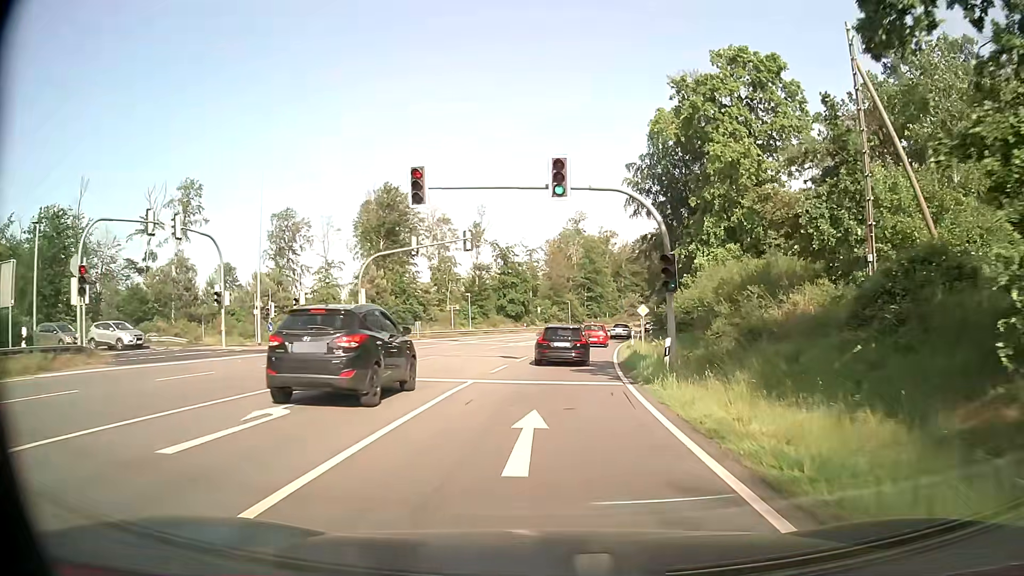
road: primary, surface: asphalt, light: Day
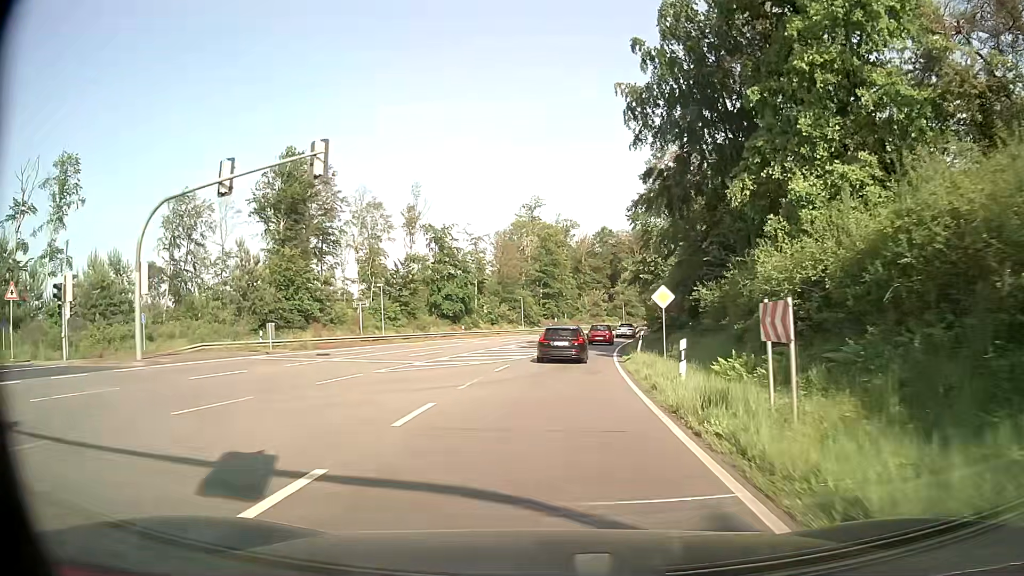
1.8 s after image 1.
(+0.8, +22.3) m; +4°
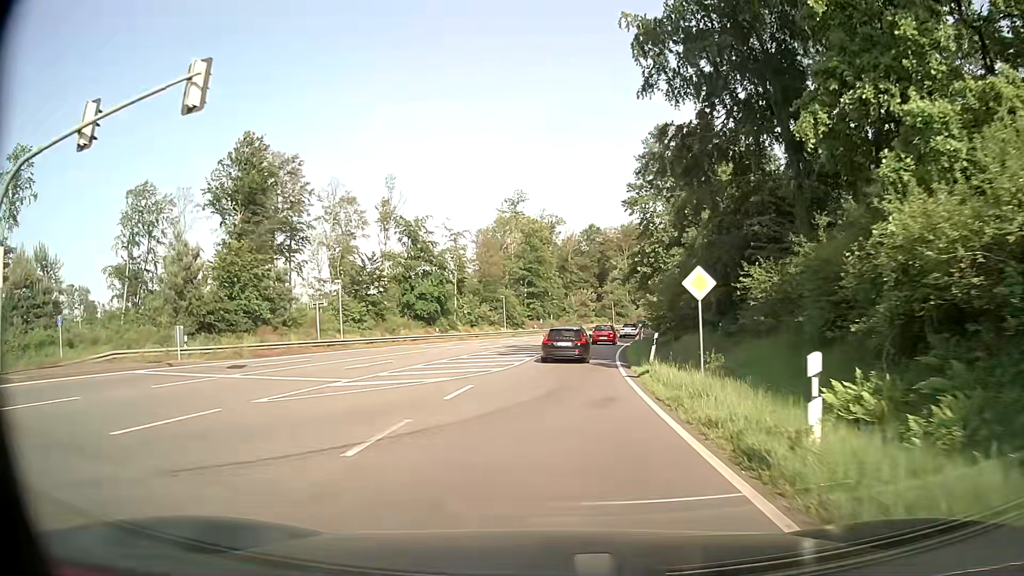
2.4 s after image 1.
(+0.1, +7.7) m; +1°
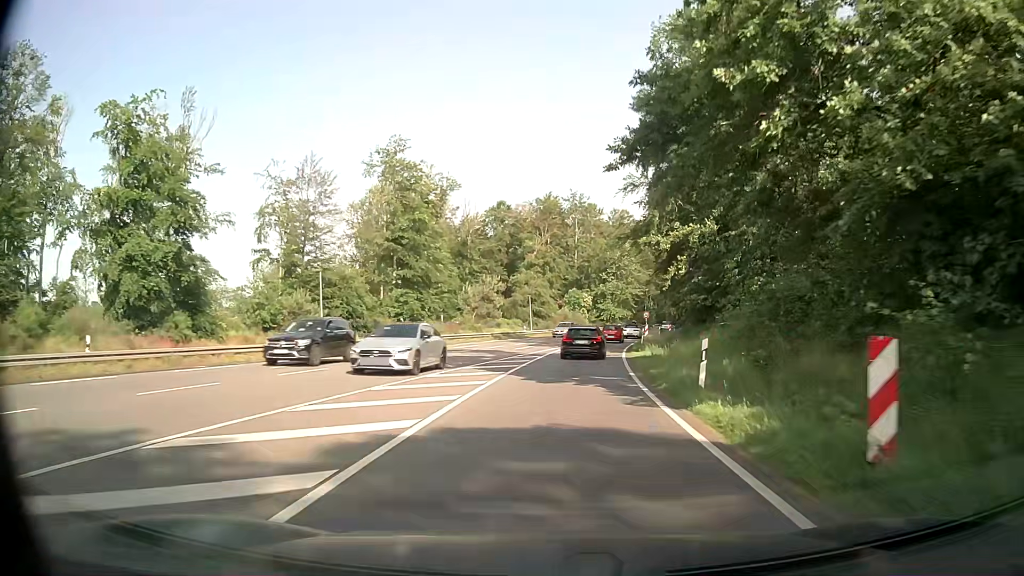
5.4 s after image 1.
(+2.7, +40.7) m; +8°
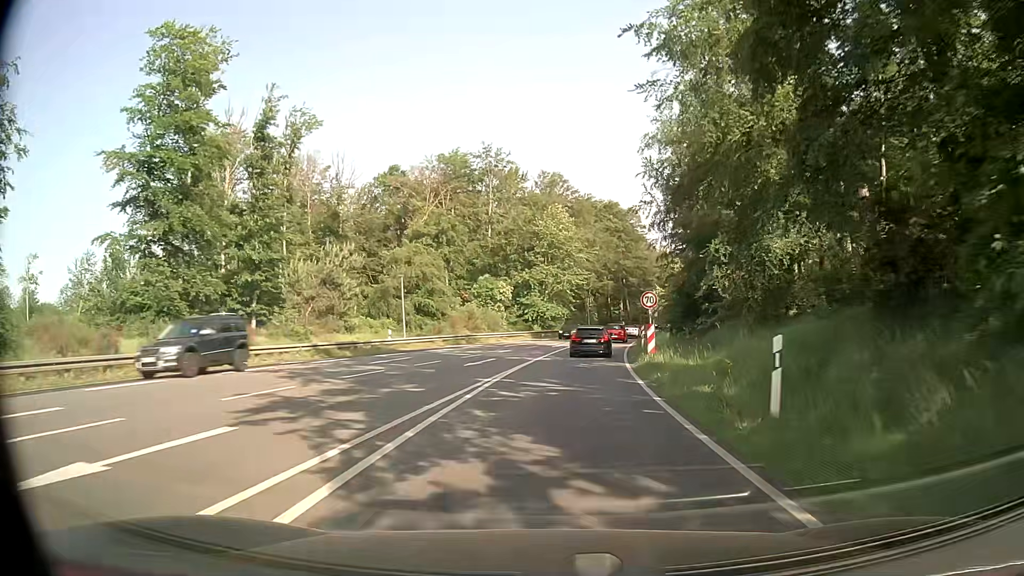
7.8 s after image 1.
(+2.2, +35.4) m; +7°
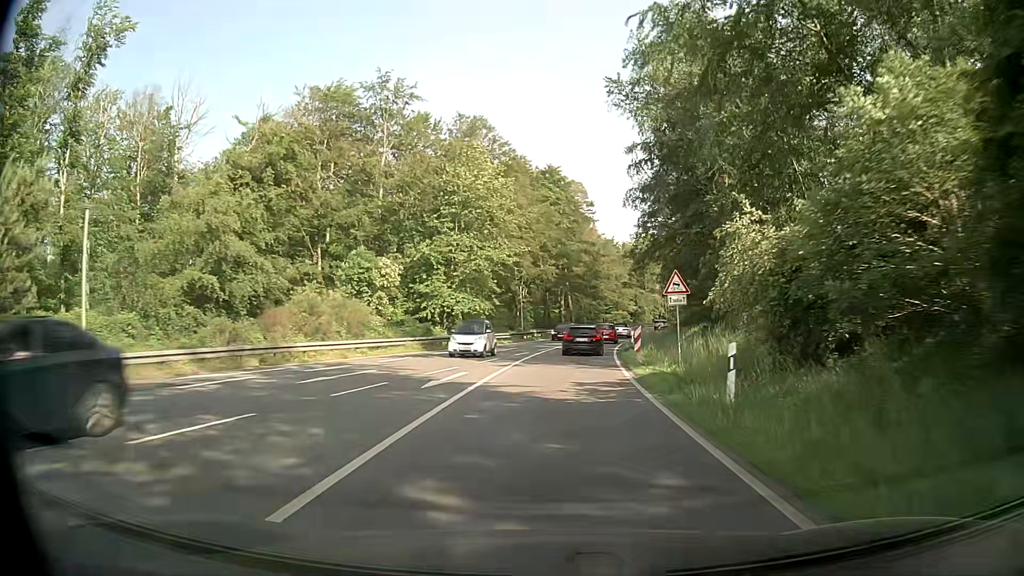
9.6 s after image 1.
(+1.5, +28.1) m; +6°
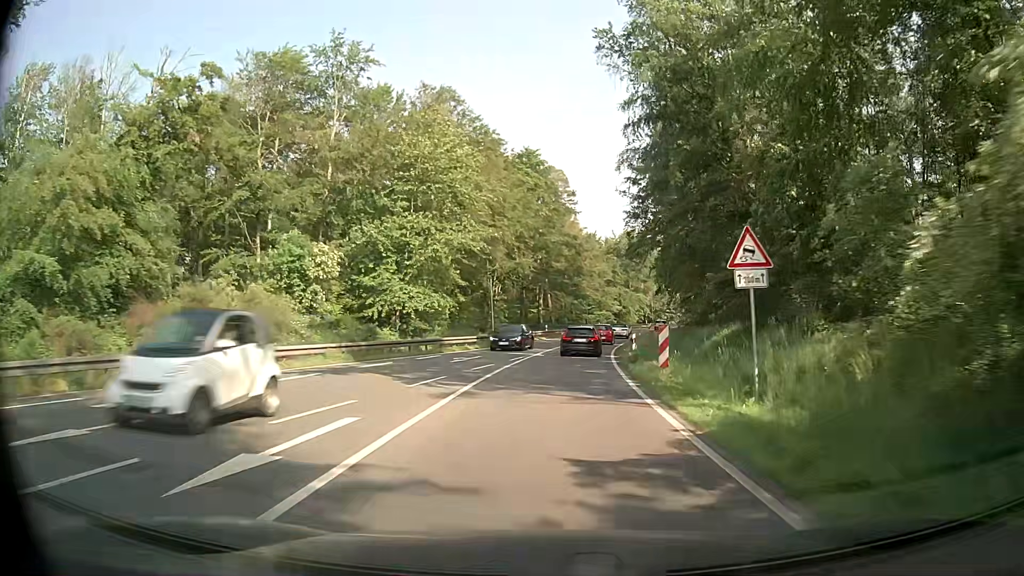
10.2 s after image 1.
(+0.2, +9.7) m; +3°
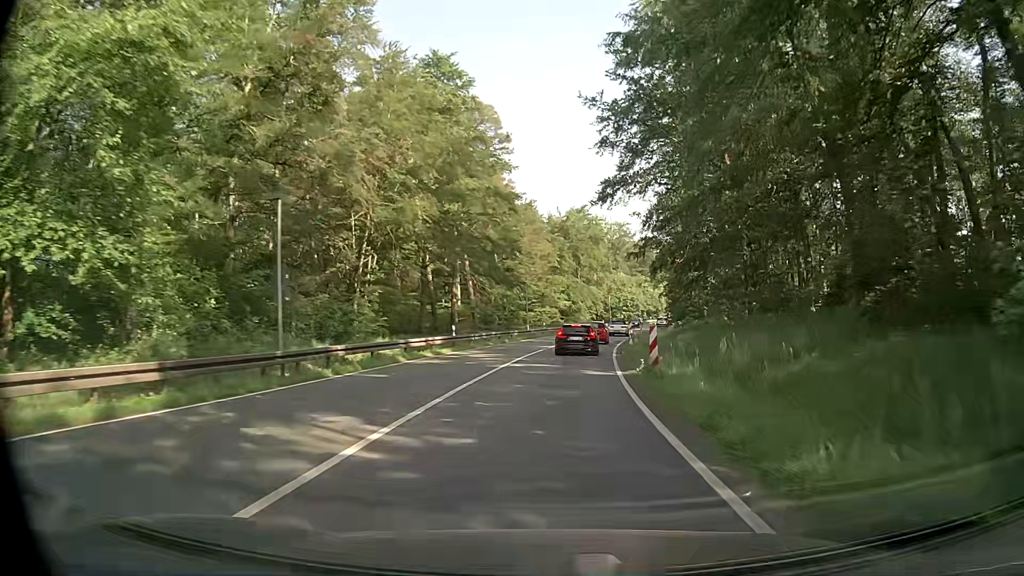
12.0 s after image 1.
(+1.2, +29.8) m; +5°
(0, +10) (+1, +20) (+1, +30) (+3, +40) (+4, +50) (+6, +60) (+8, +69) (+10, +79) (+13, +89) (+16, +98) m
